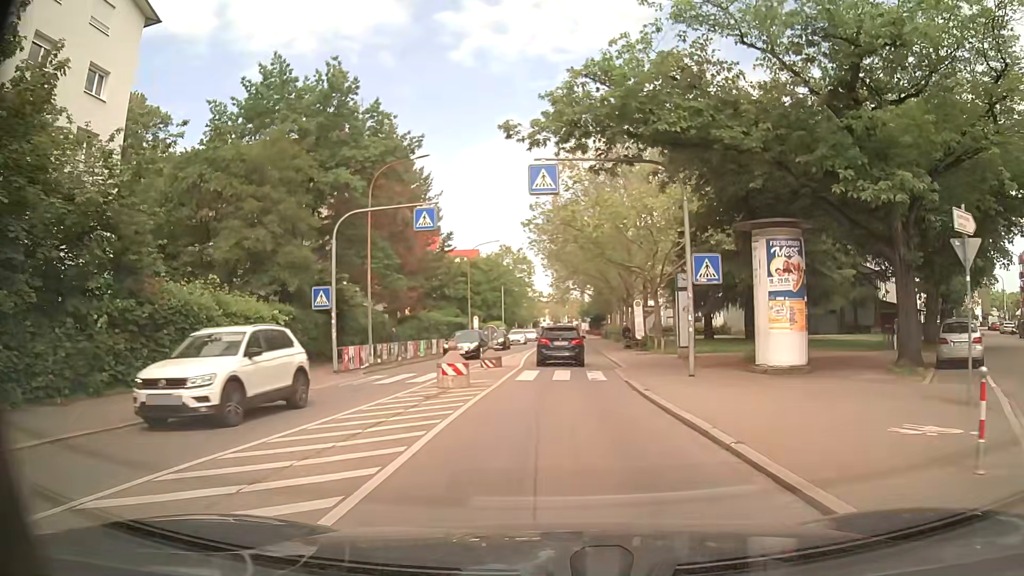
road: secondary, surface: asphalt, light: Day
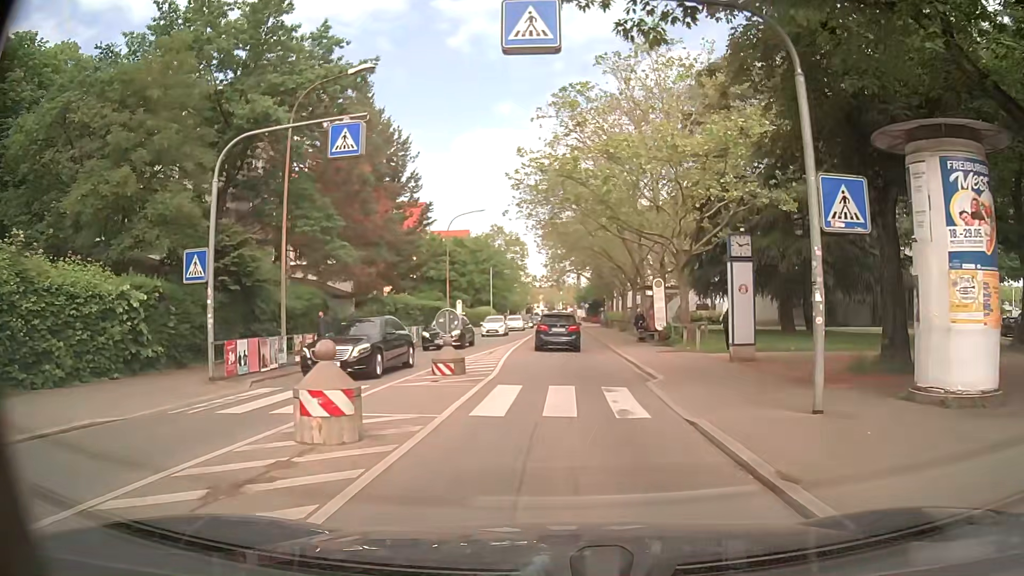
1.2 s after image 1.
(+0.1, +9.2) m; +1°
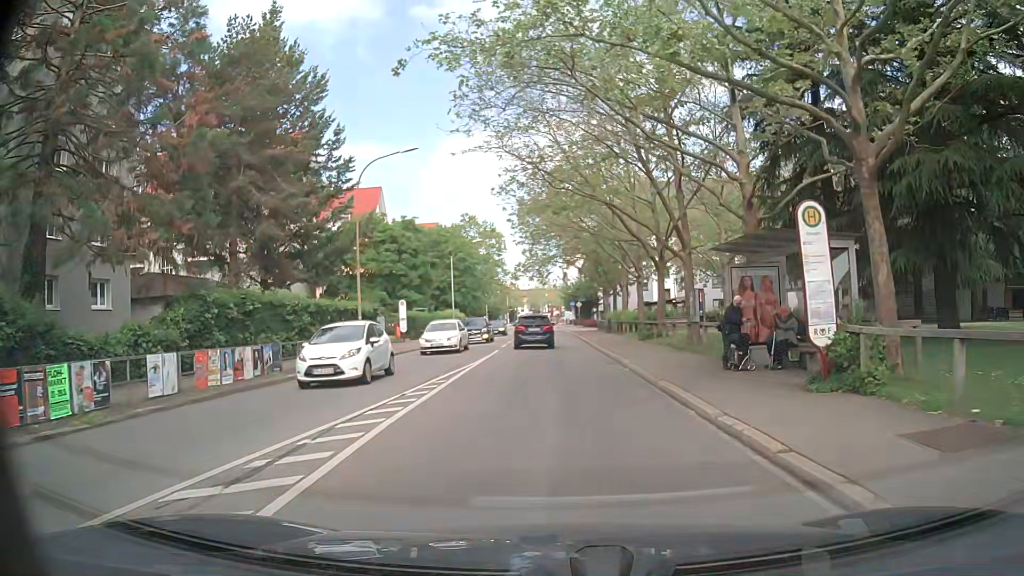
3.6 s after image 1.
(+0.2, +19.4) m; +2°
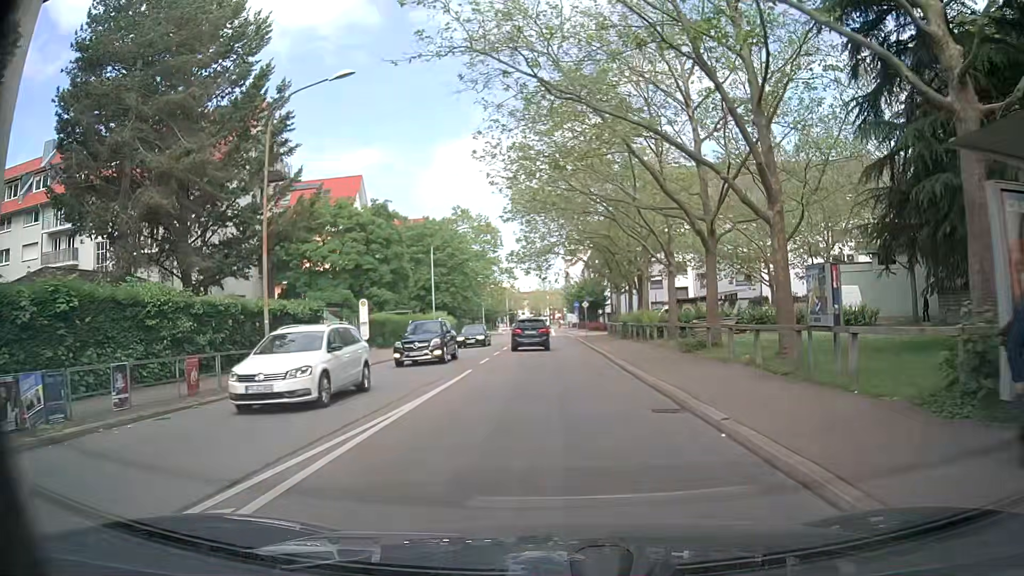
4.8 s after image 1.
(-0.1, +10.3) m; 0°
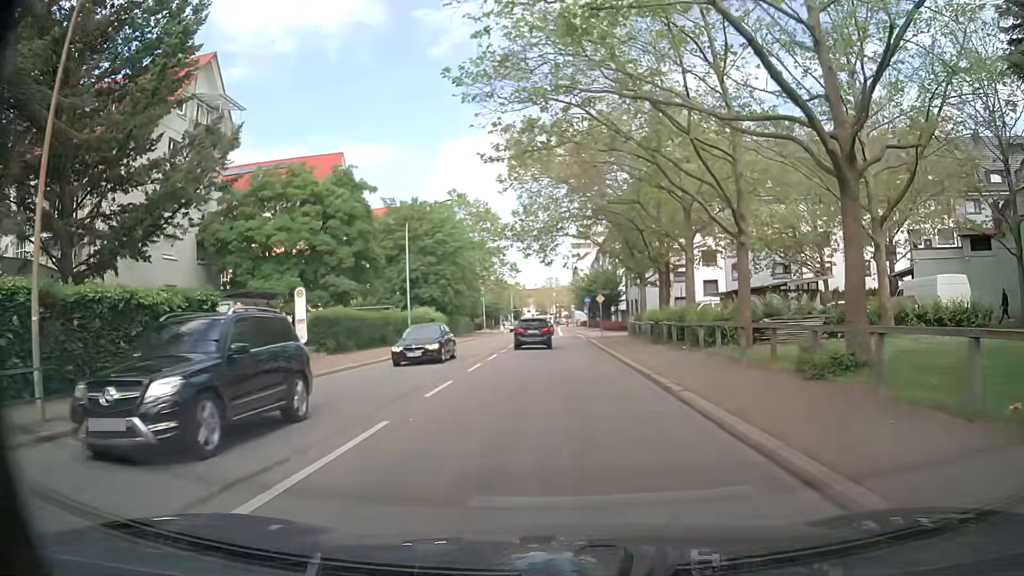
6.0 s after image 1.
(-0.1, +10.6) m; -1°
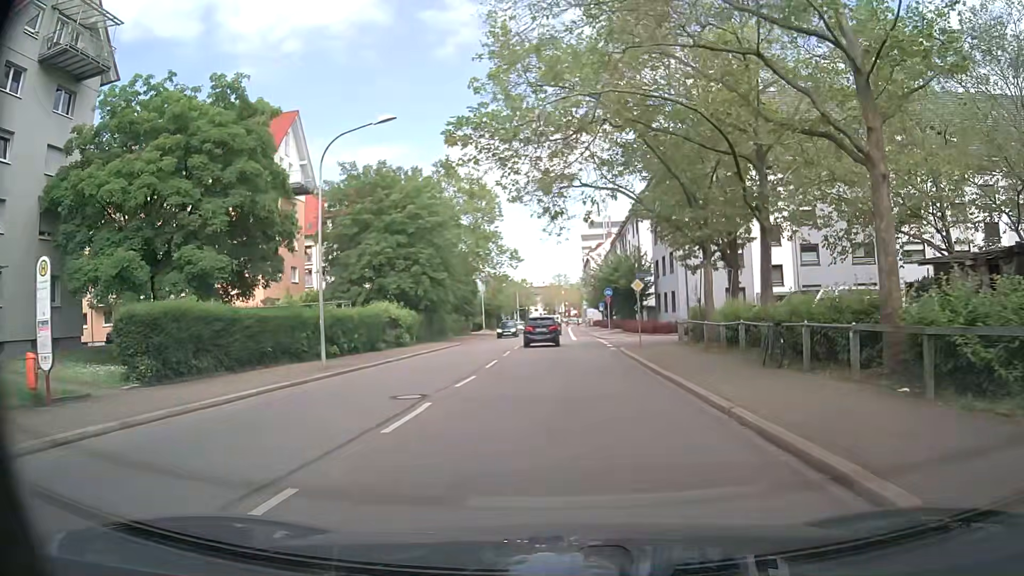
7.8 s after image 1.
(0.0, +16.0) m; -1°
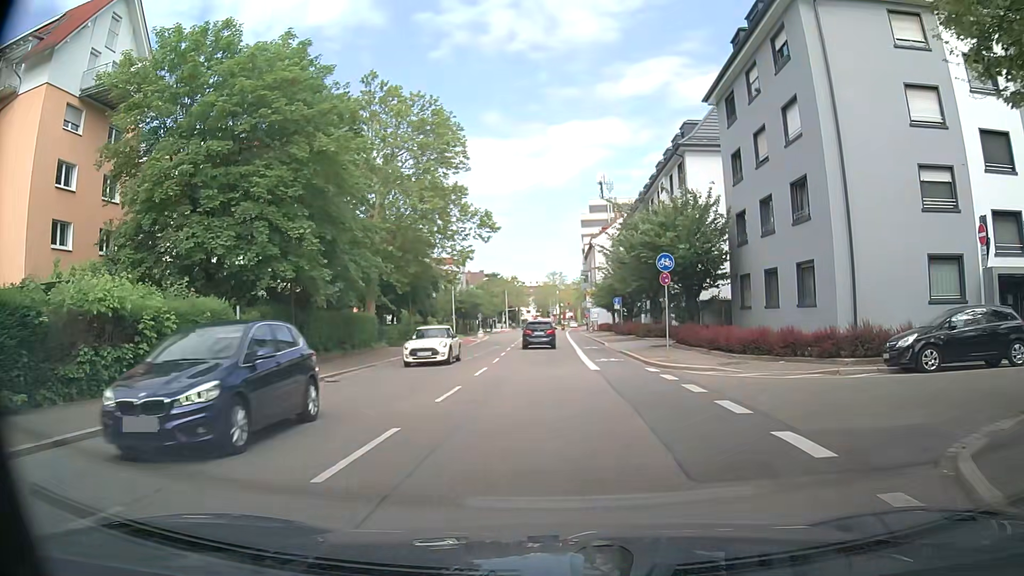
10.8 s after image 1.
(+0.2, +26.8) m; +1°
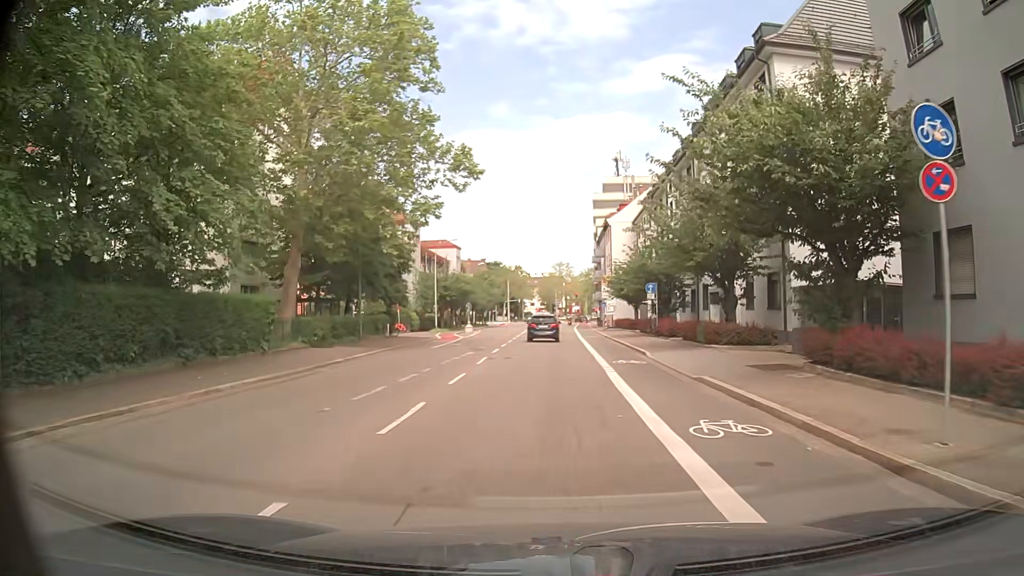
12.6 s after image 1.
(-0.1, +16.2) m; 0°
(0, +10) (0, +20) (0, +30) (0, +40) (+1, +50) (+1, +60) (+1, +70) (+1, +80) (+1, +90) (+1, +100) m
